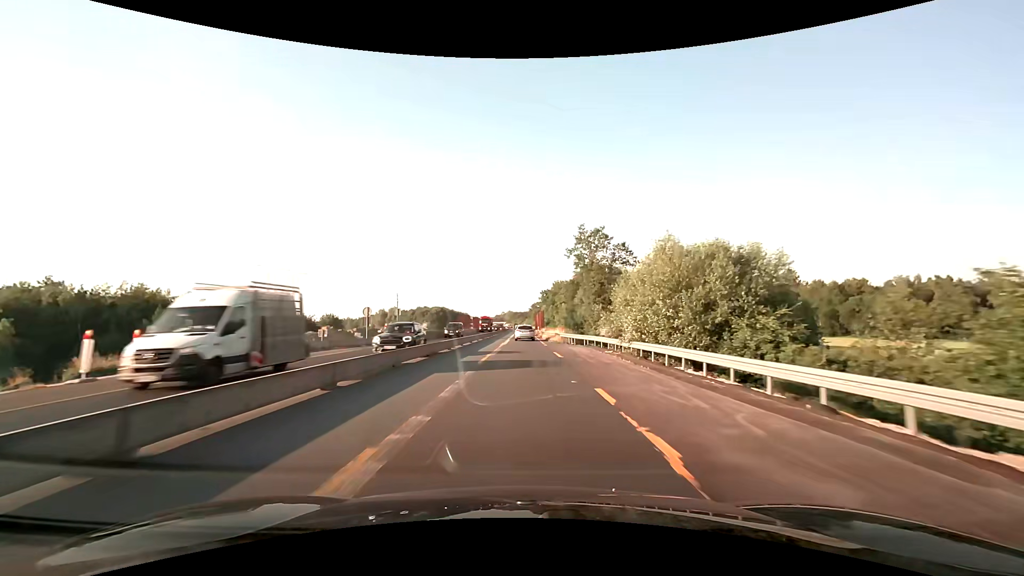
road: motorway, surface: asphalt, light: Day
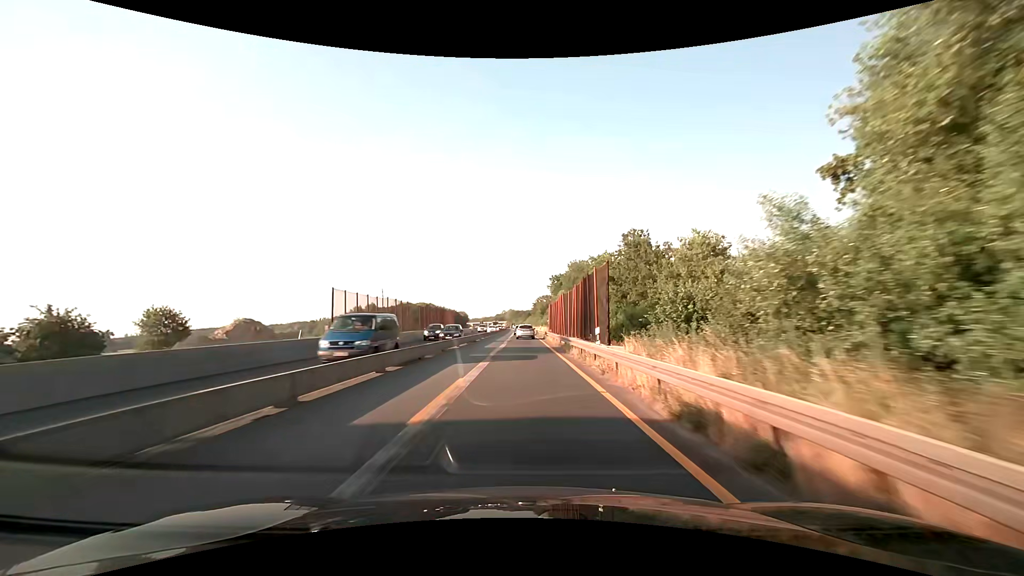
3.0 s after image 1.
(-0.2, +62.5) m; -1°
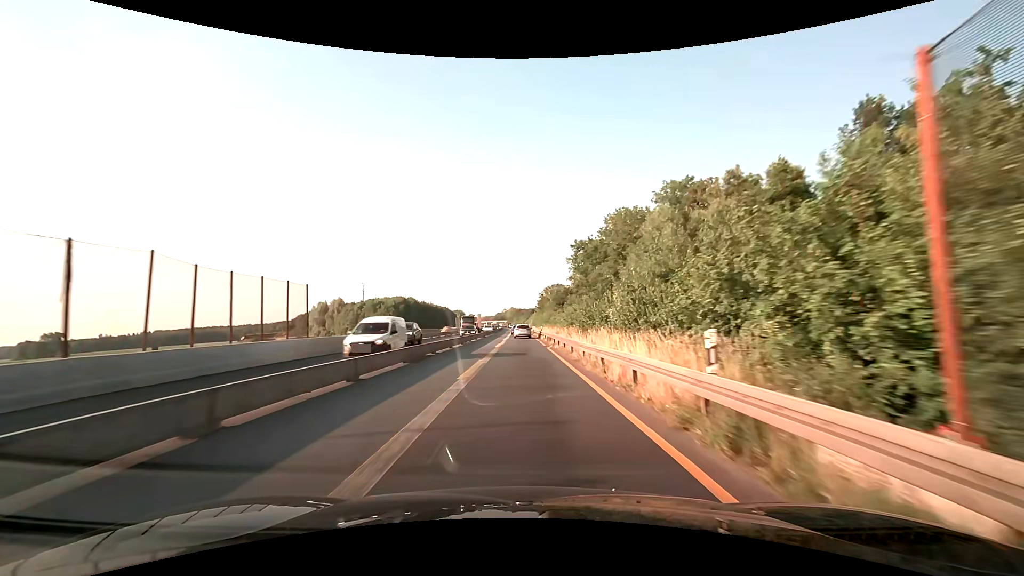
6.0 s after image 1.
(0.0, +62.6) m; 0°
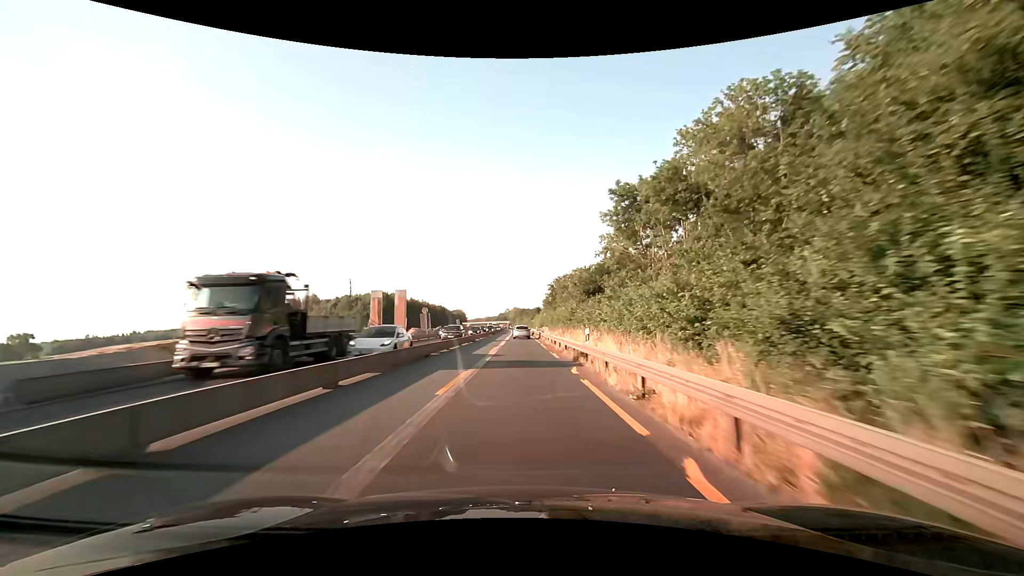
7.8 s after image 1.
(-0.1, +37.5) m; 0°
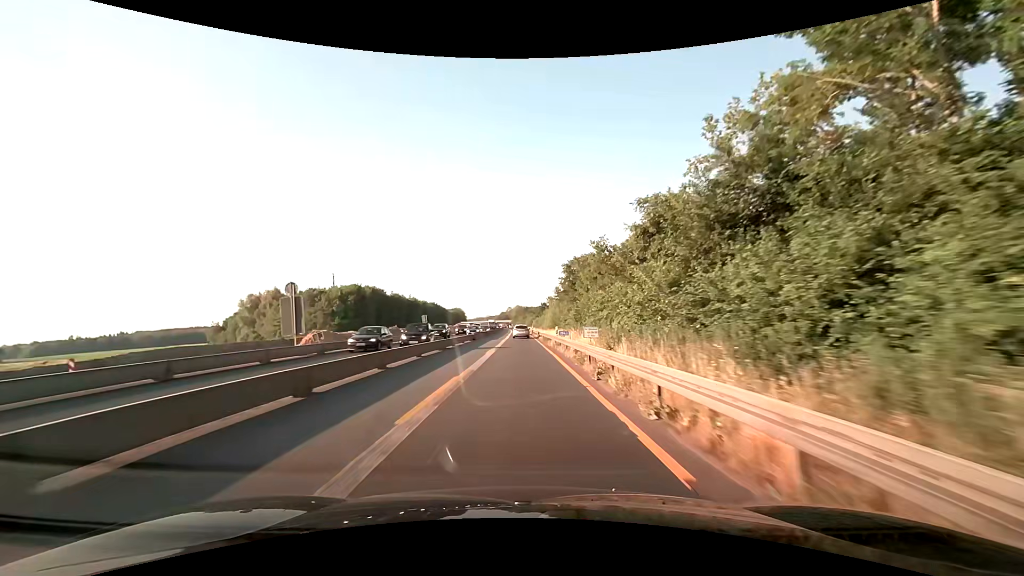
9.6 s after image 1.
(-0.3, +37.5) m; -1°
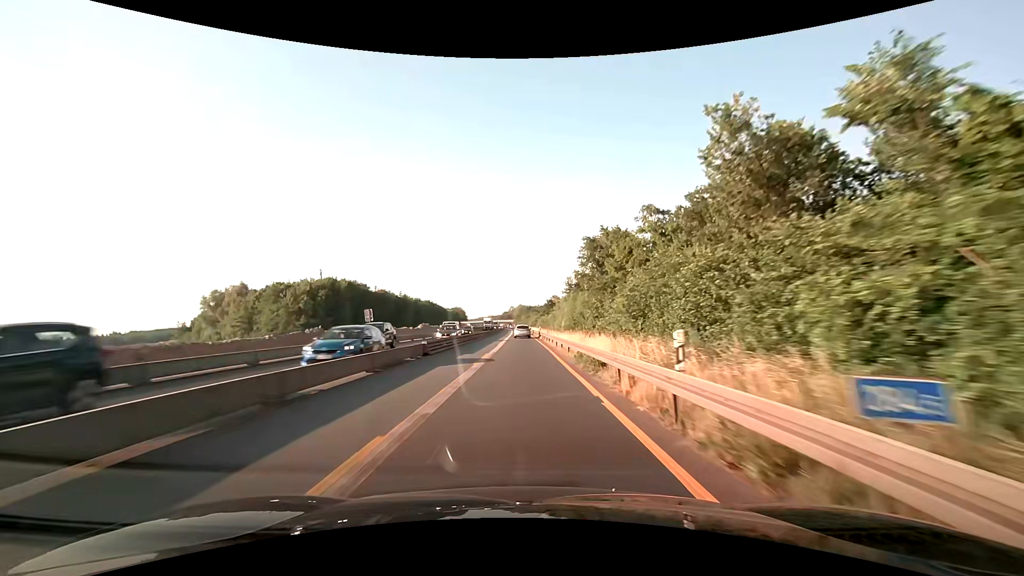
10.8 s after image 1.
(0.0, +25.0) m; 0°
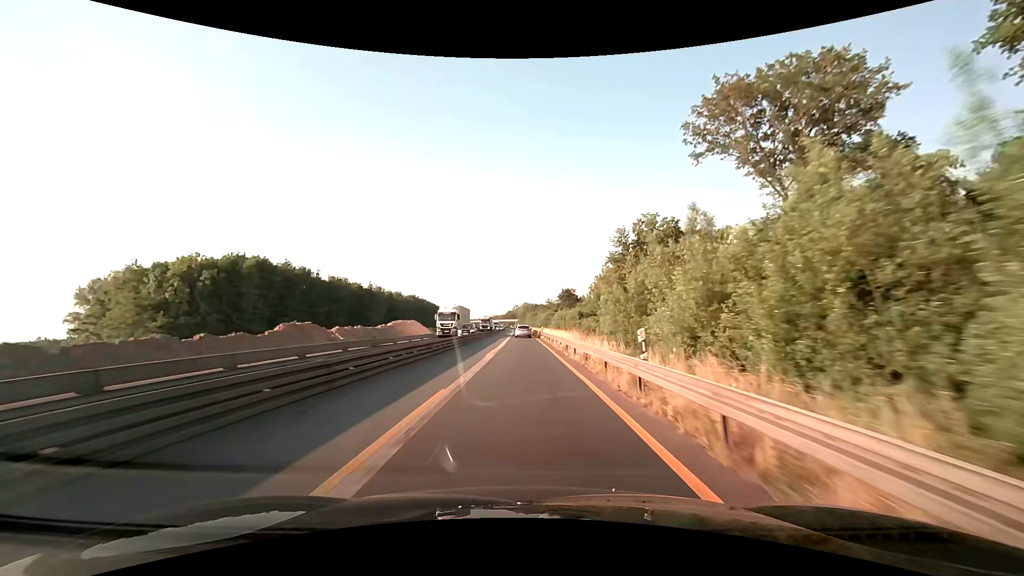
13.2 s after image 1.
(-0.1, +49.9) m; 0°
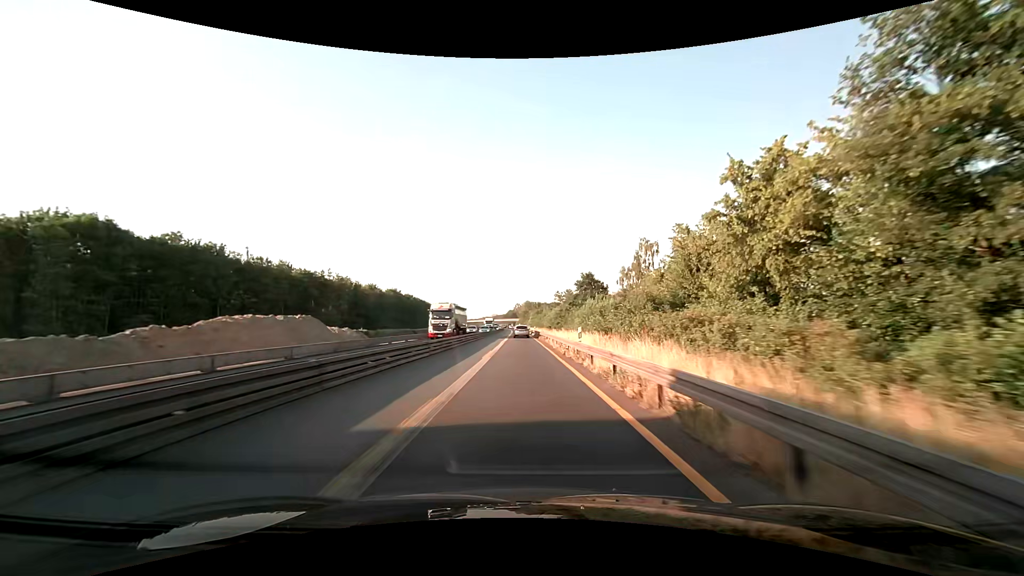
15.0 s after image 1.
(-0.1, +37.5) m; 0°
(0, +10) (0, +20) (0, +30) (0, +40) (0, +50) (0, +60) (0, +70) (0, +80) (-1, +90) (-1, +100) m
